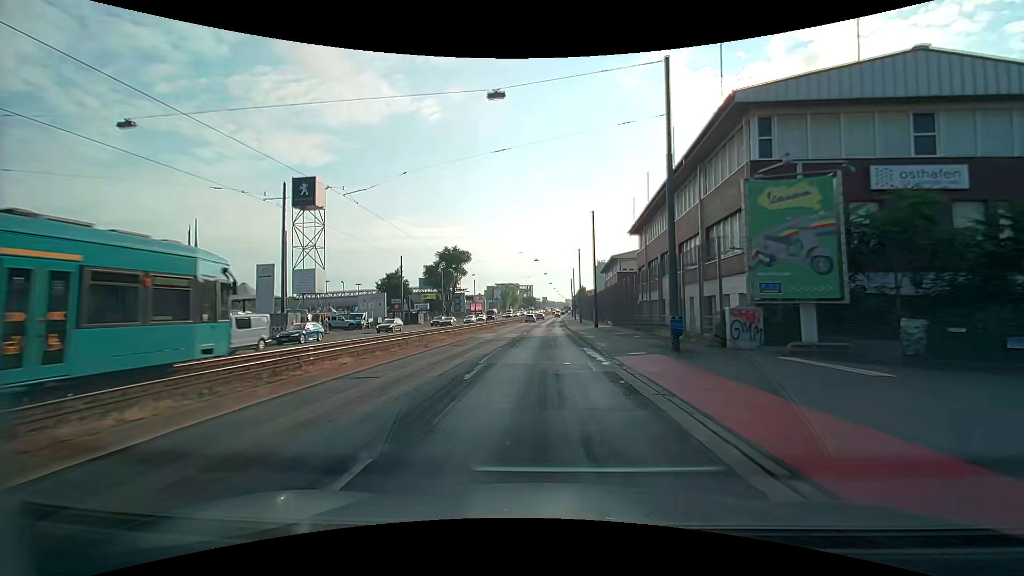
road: primary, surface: asphalt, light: Day
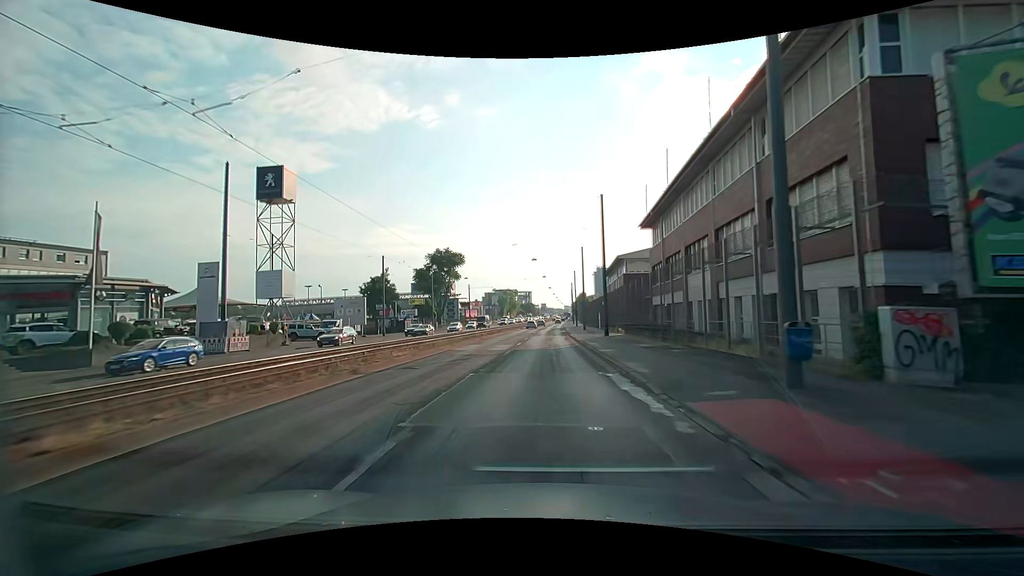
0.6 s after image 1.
(0.0, +8.1) m; 0°
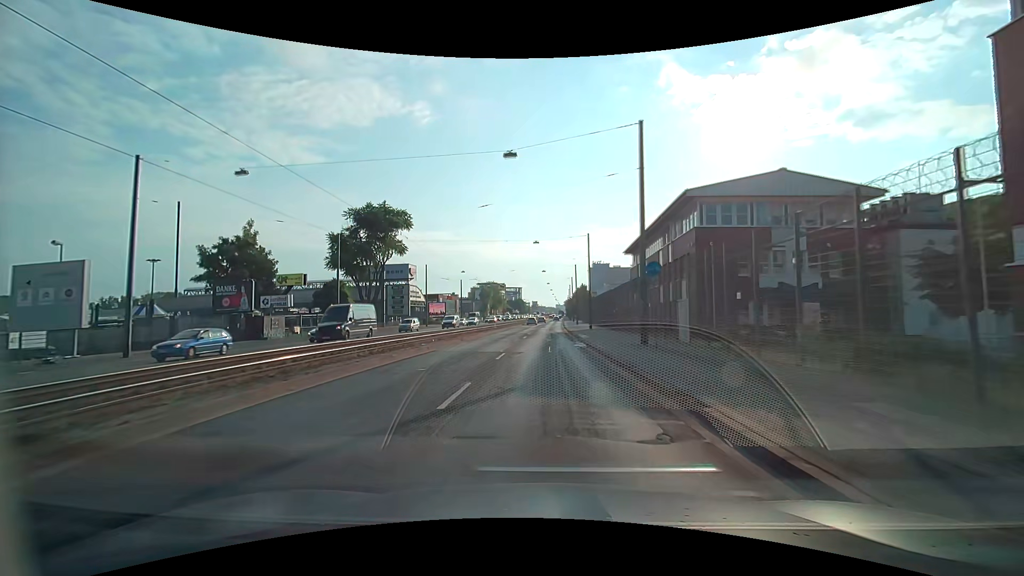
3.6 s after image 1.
(+0.1, +40.1) m; +1°
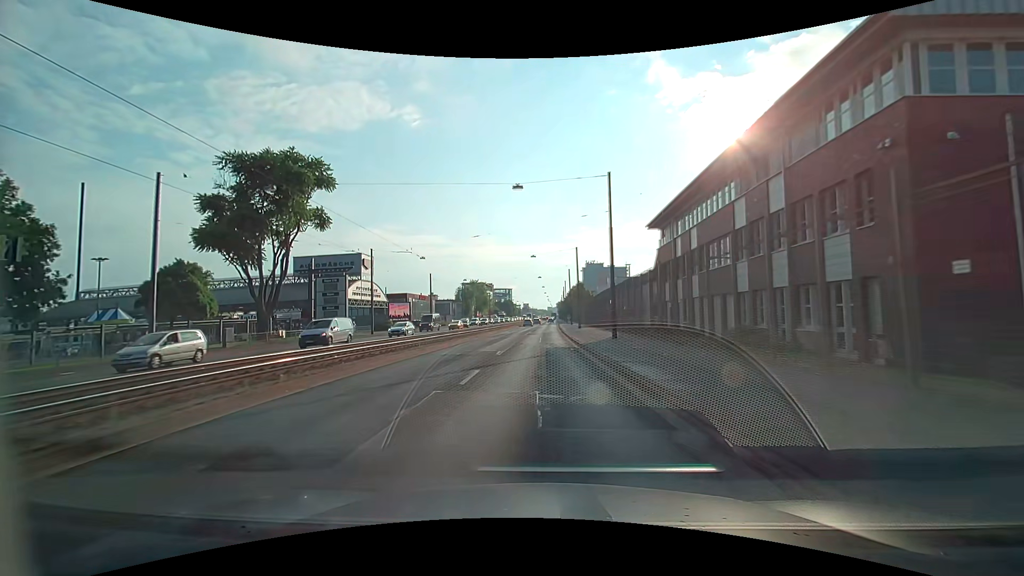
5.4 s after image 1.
(+0.2, +23.9) m; +1°
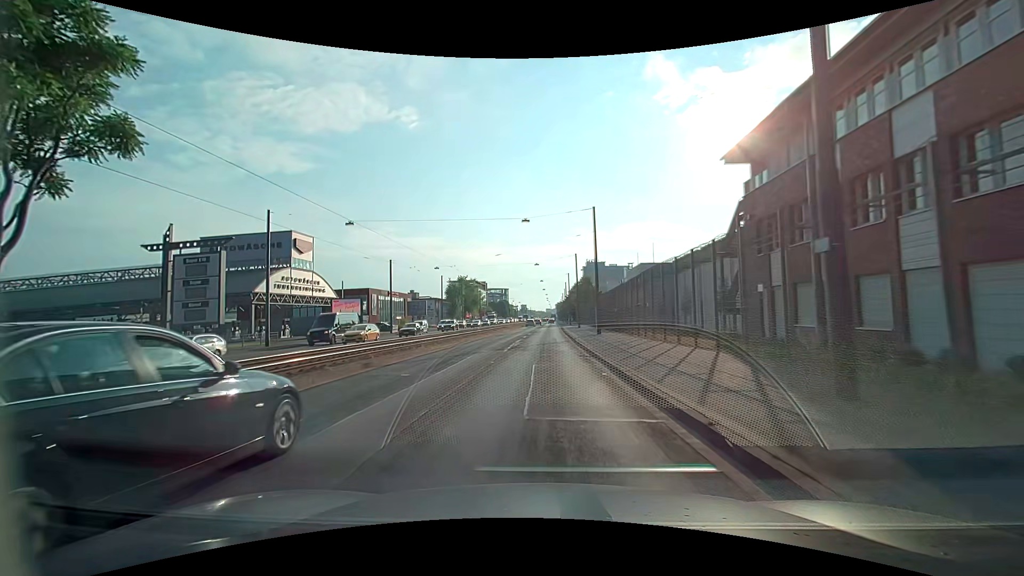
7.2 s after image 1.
(0.0, +23.9) m; 0°
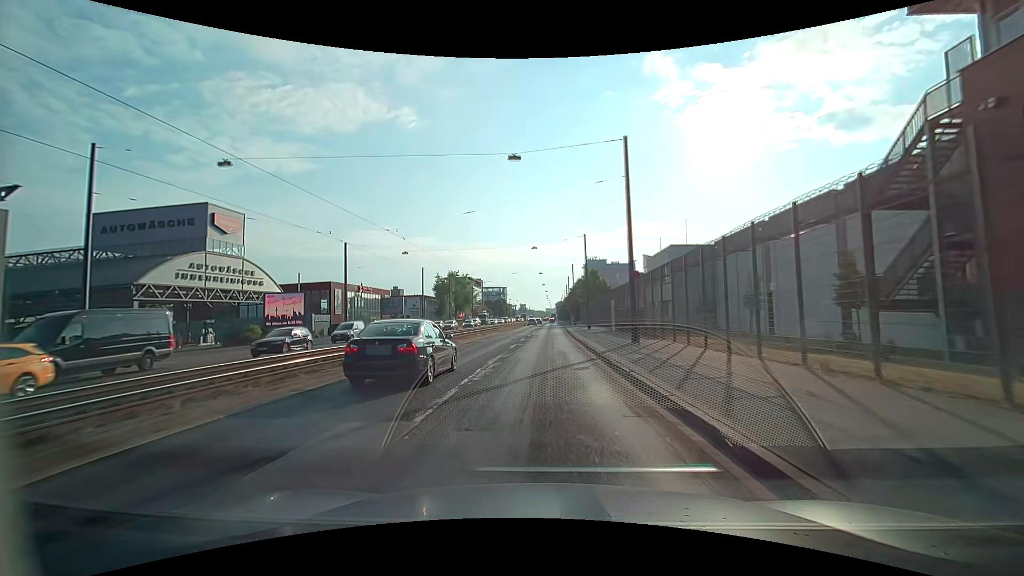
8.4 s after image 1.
(0.0, +16.0) m; +1°
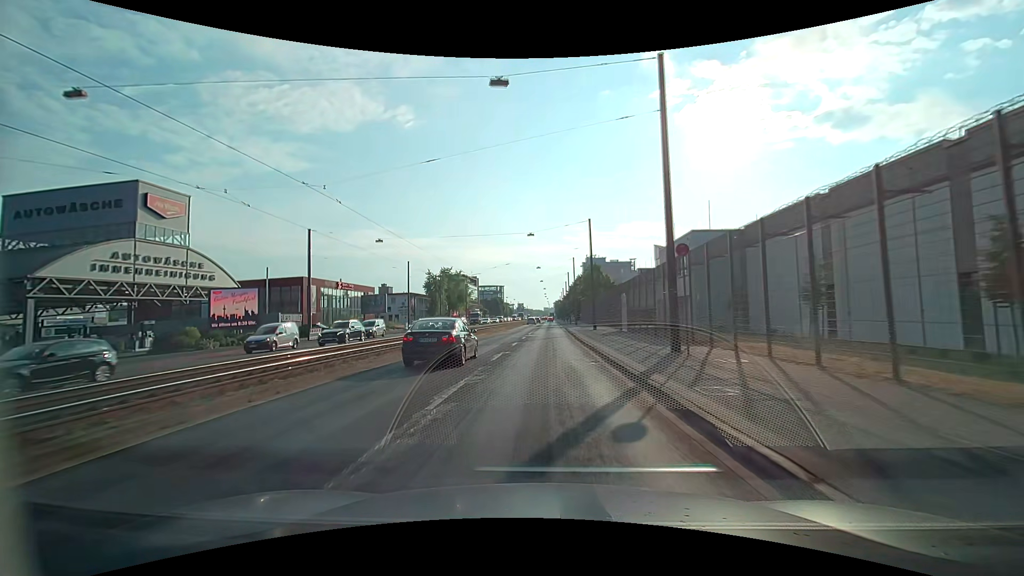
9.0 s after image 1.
(-0.1, +8.0) m; 0°
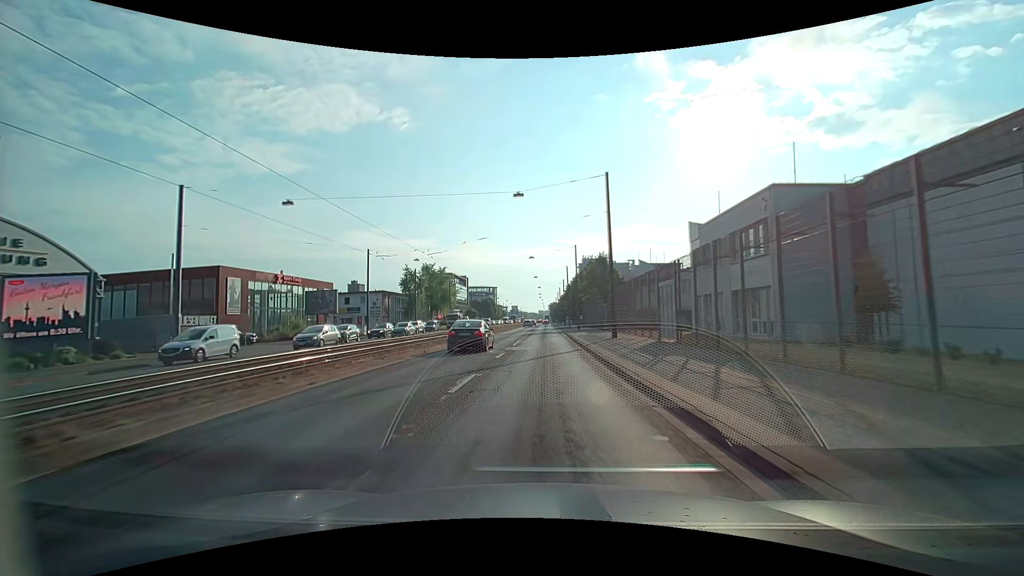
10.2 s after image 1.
(0.0, +16.1) m; 0°
(0, +10) (0, +20) (0, +30) (0, +40) (0, +50) (0, +60) (0, +70) (0, +80) (0, +90) (0, +100) m
